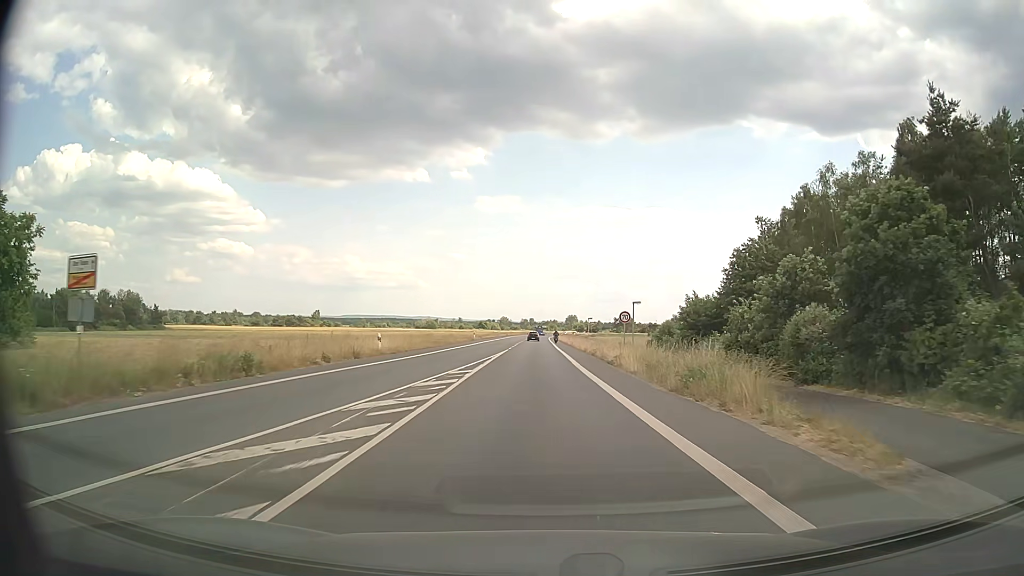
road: primary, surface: asphalt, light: Day
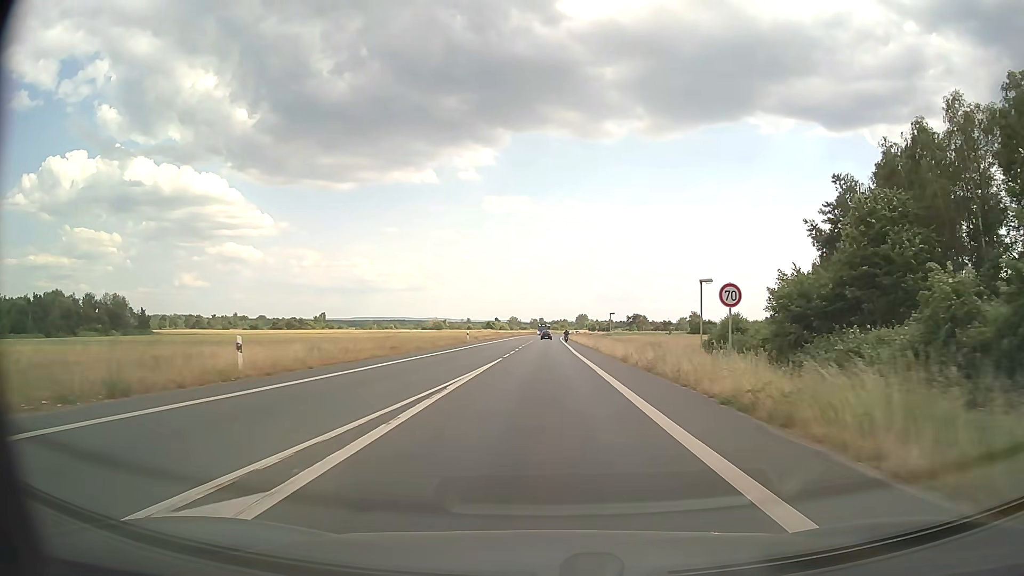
(-0.1, +18.6) m; -1°
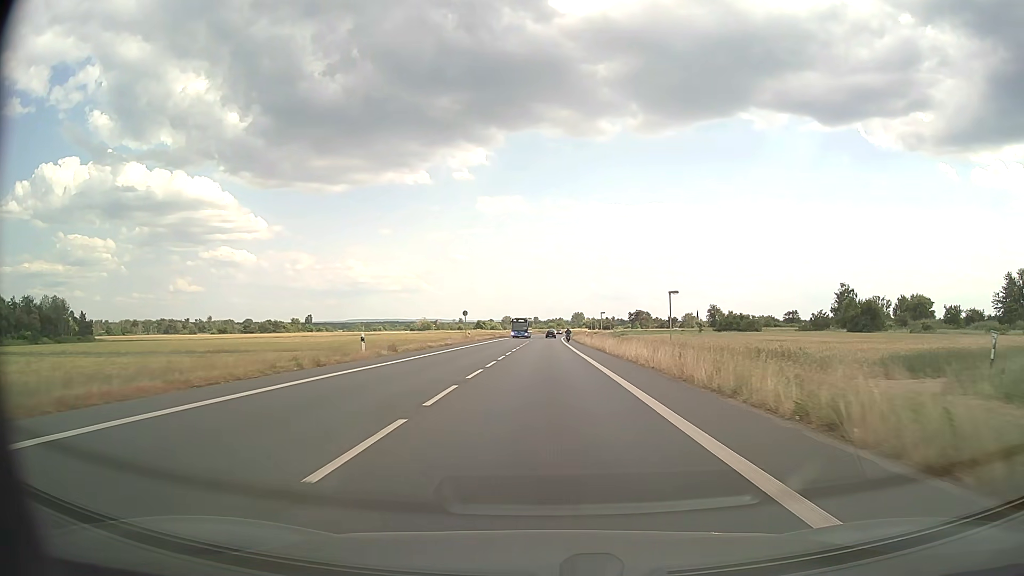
(+0.1, +40.6) m; 0°
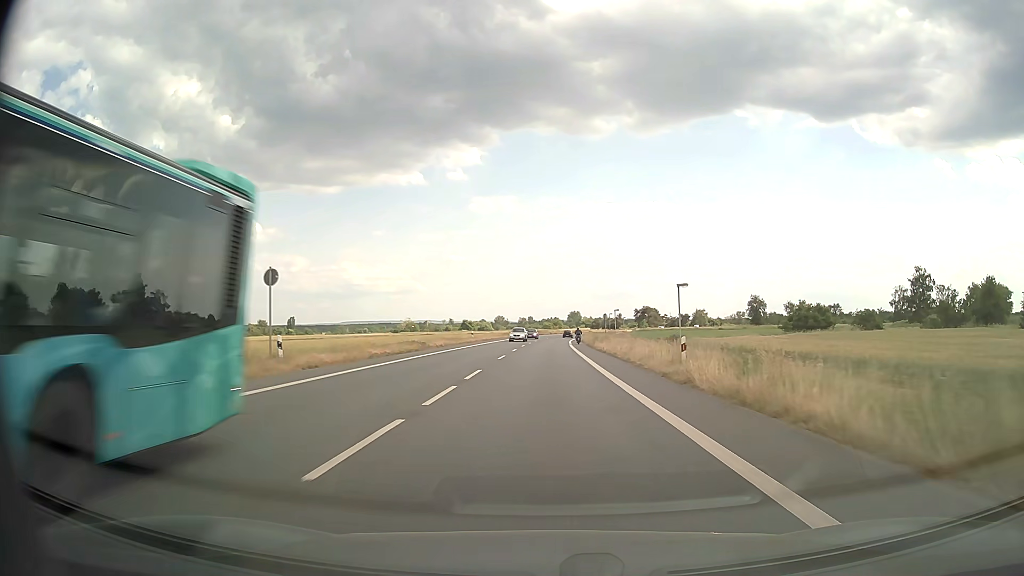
(+0.2, +54.5) m; 0°
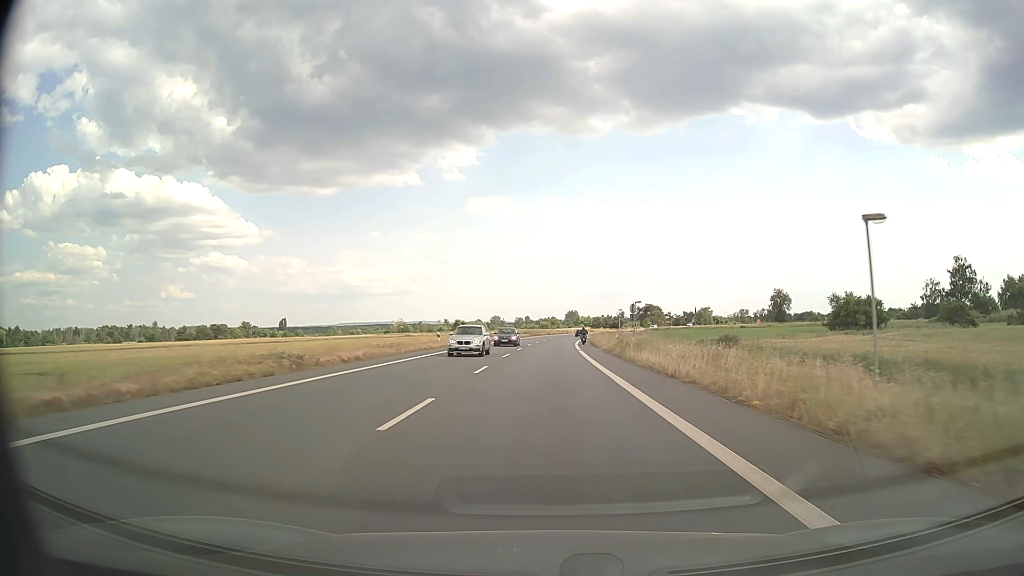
(+0.1, +22.0) m; 0°
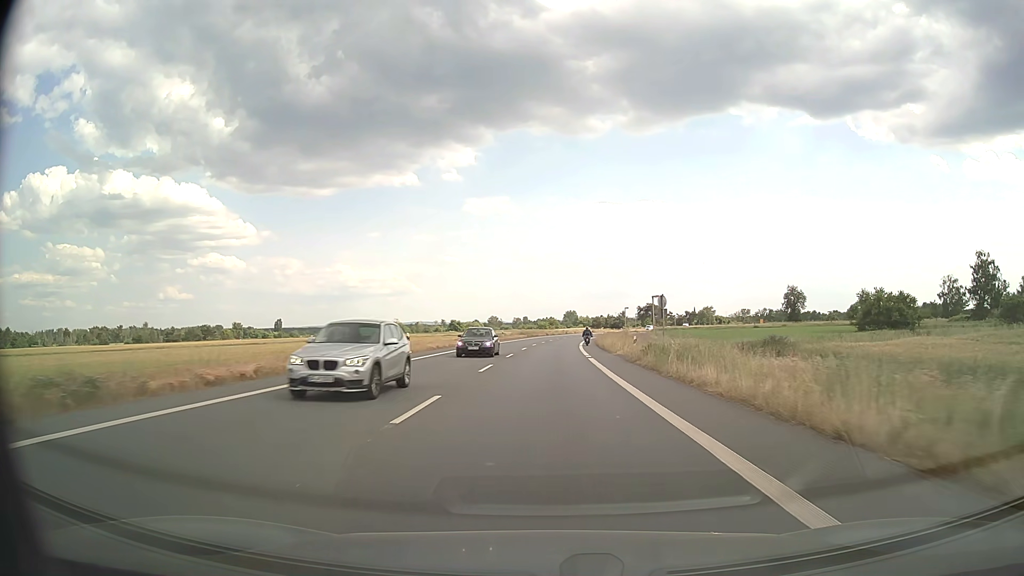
(0.0, +11.0) m; 0°
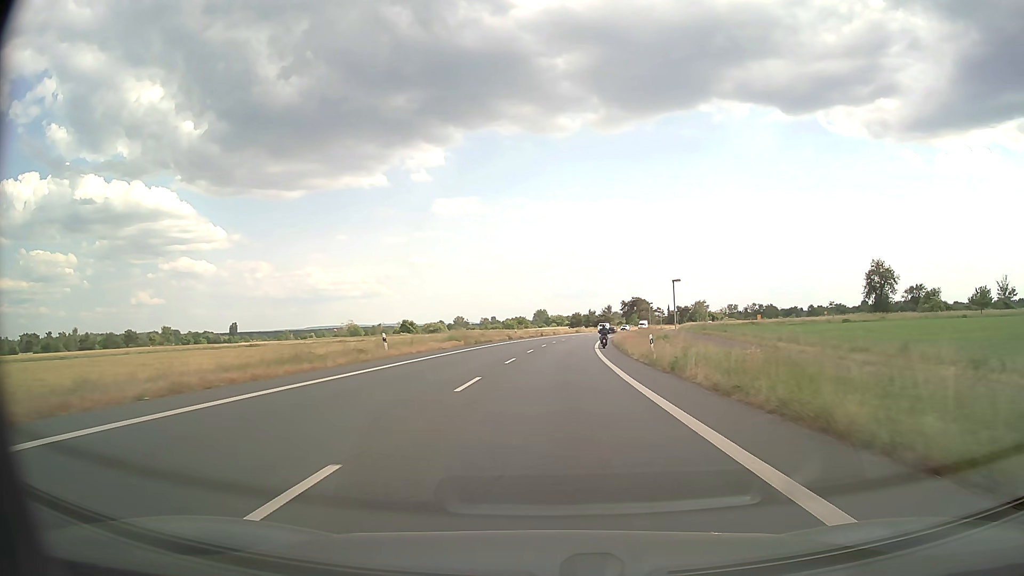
(+1.0, +55.1) m; +3°
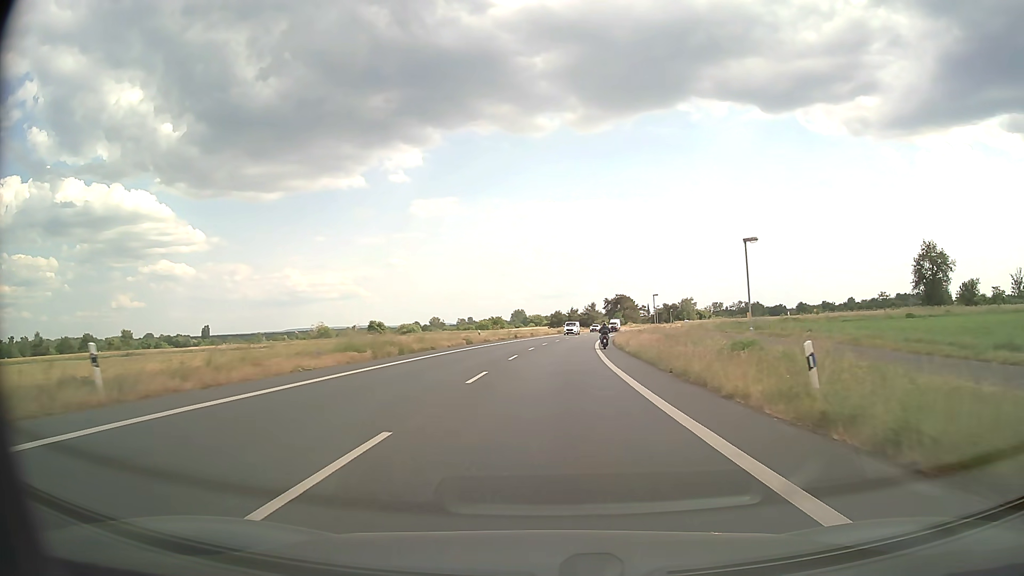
(+0.3, +21.8) m; +2°
(0, +10) (0, +20) (+1, +30) (+1, +40) (+2, +50) (+3, +60) (+3, +70) (+4, +80) (+6, +90) (+7, +100) m
